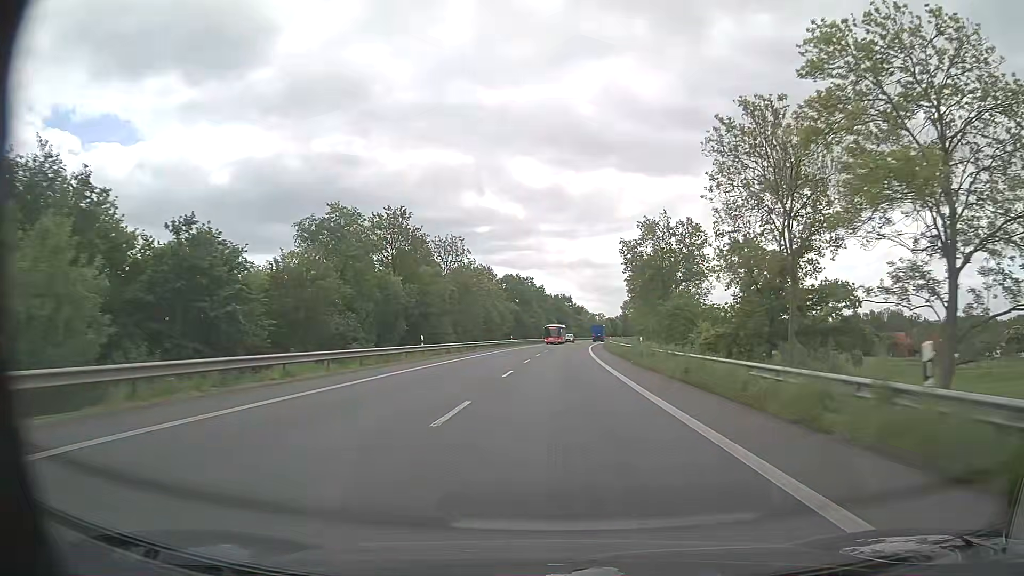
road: primary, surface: asphalt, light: Day
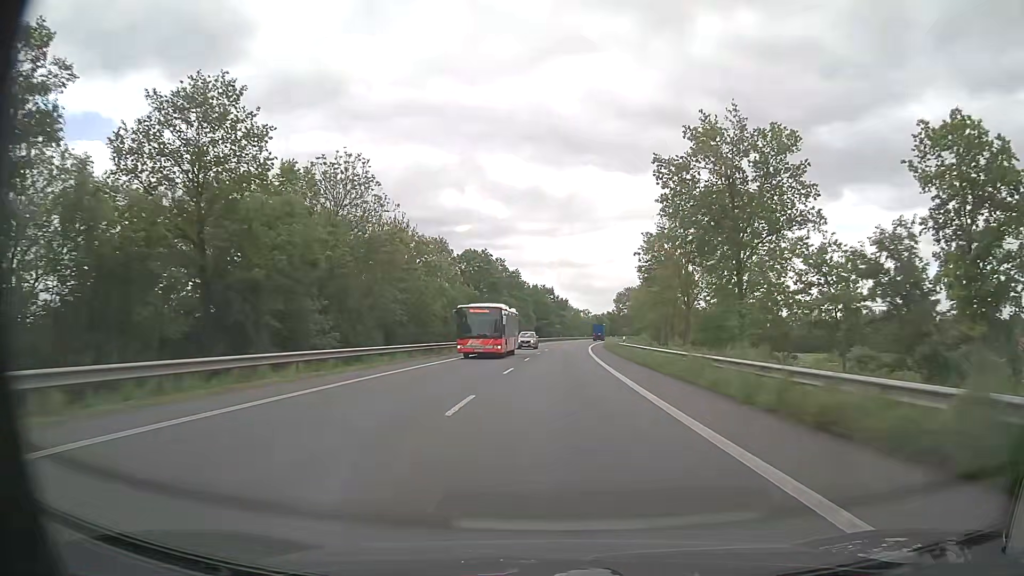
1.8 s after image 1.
(+0.4, +35.1) m; +2°
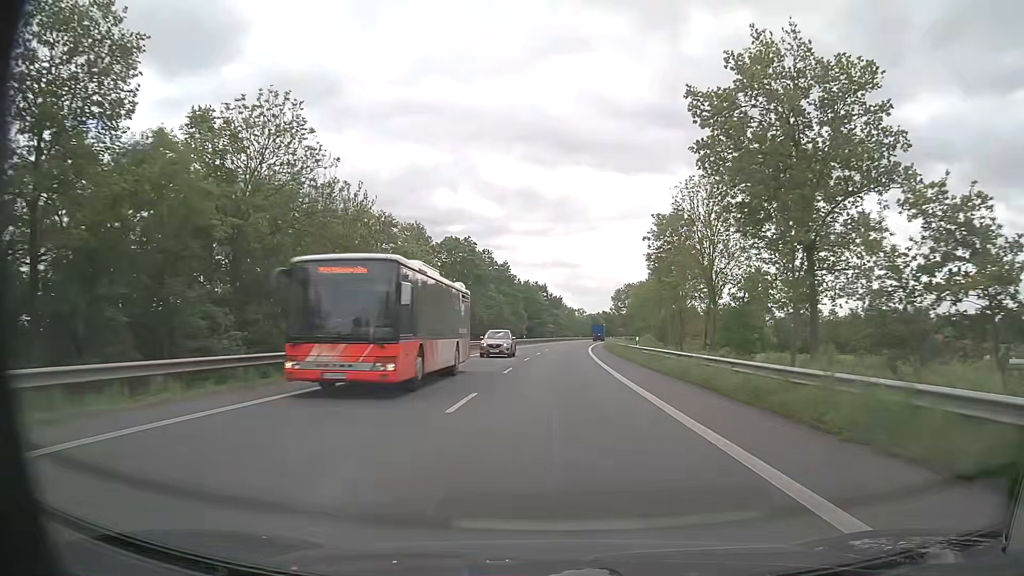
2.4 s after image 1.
(0.0, +11.7) m; 0°
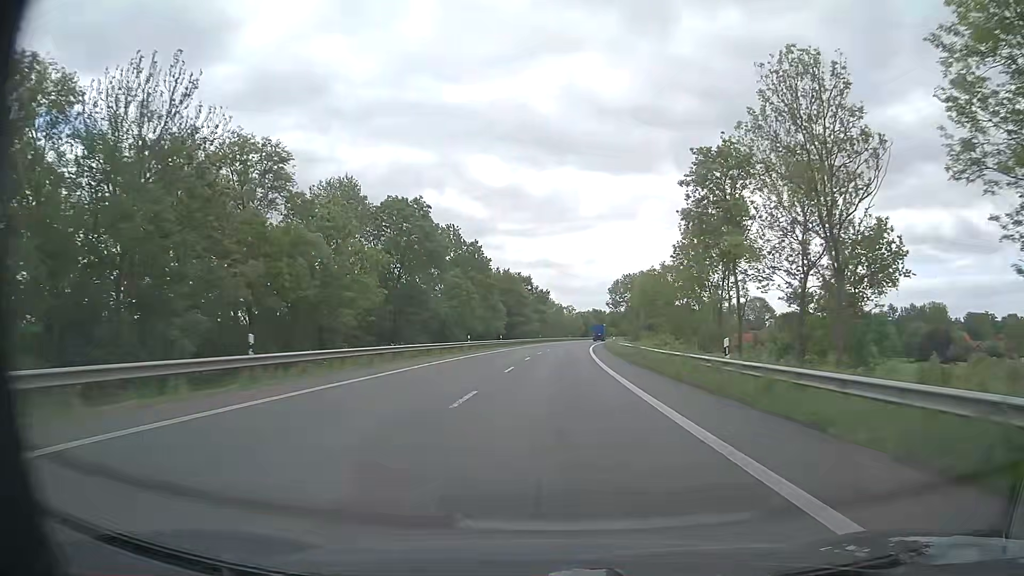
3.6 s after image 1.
(+0.2, +23.5) m; +1°
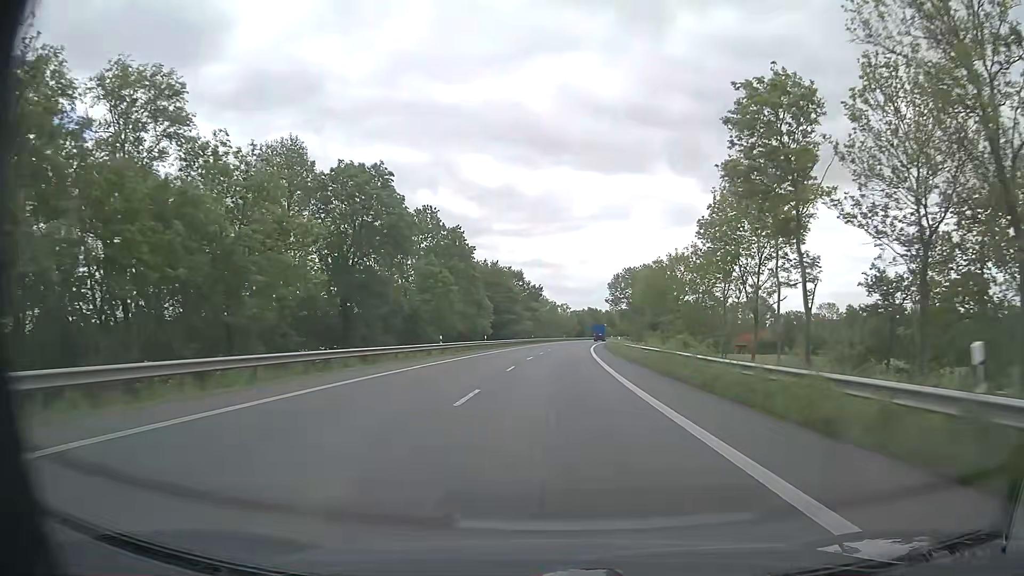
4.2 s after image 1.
(+0.2, +11.8) m; +2°
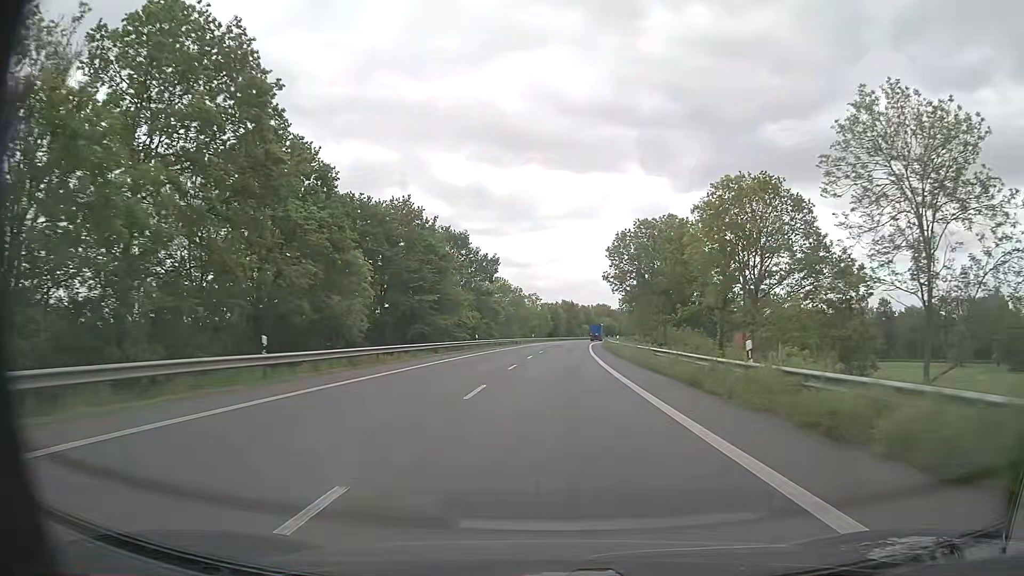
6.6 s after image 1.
(+0.5, +47.2) m; +2°
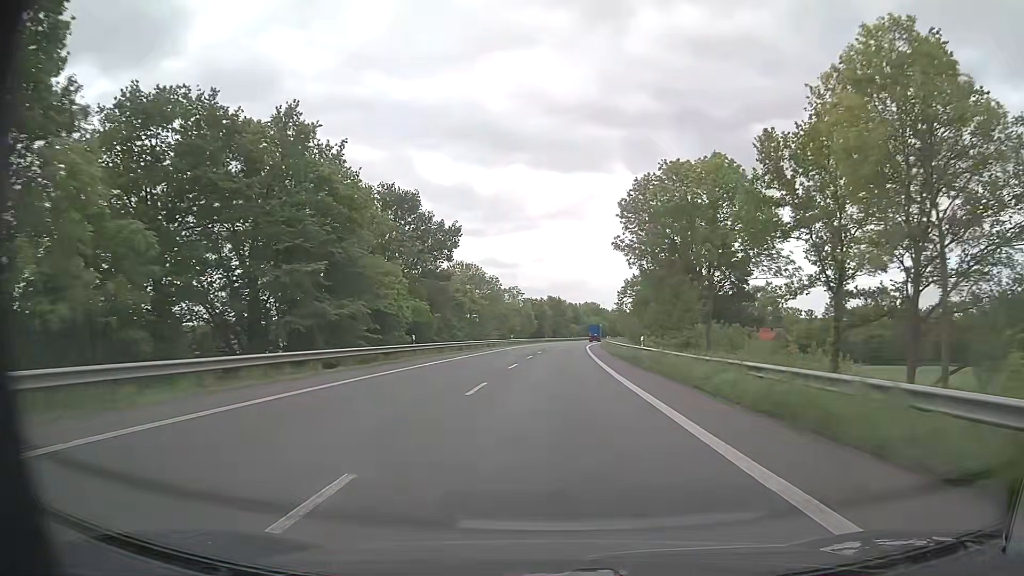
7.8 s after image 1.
(+0.4, +23.6) m; +2°
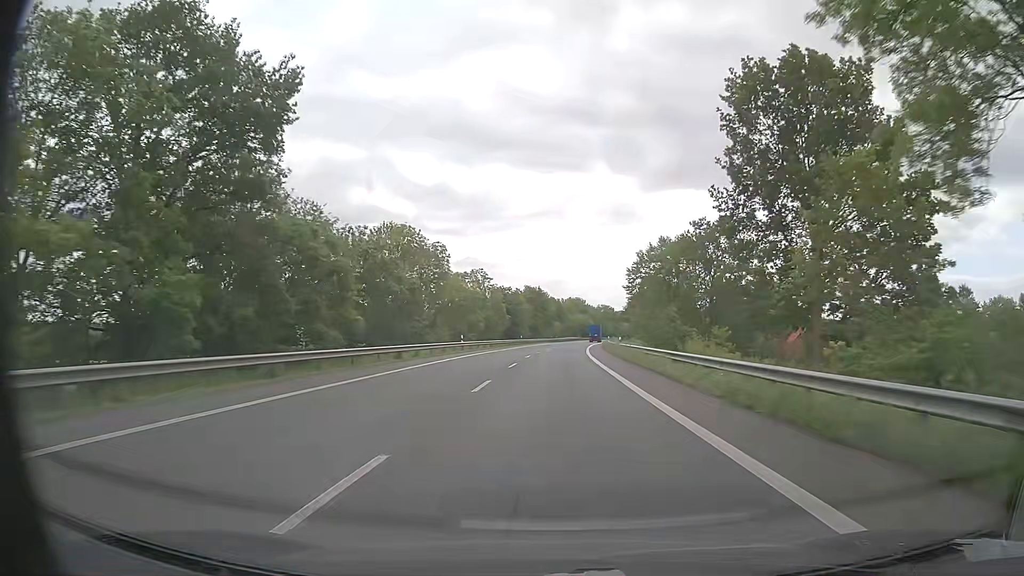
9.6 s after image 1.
(+0.5, +35.4) m; +2°
(0, +10) (0, +20) (0, +30) (+1, +40) (+1, +50) (+2, +60) (+2, +70) (+3, +80) (+3, +90) (+4, +100) m
